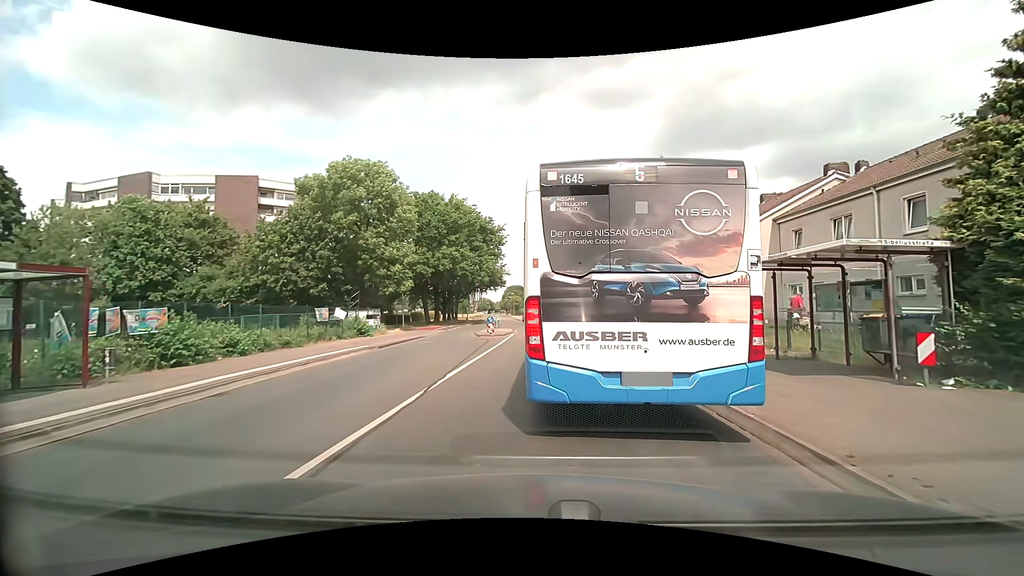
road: tertiary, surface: asphalt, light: Day
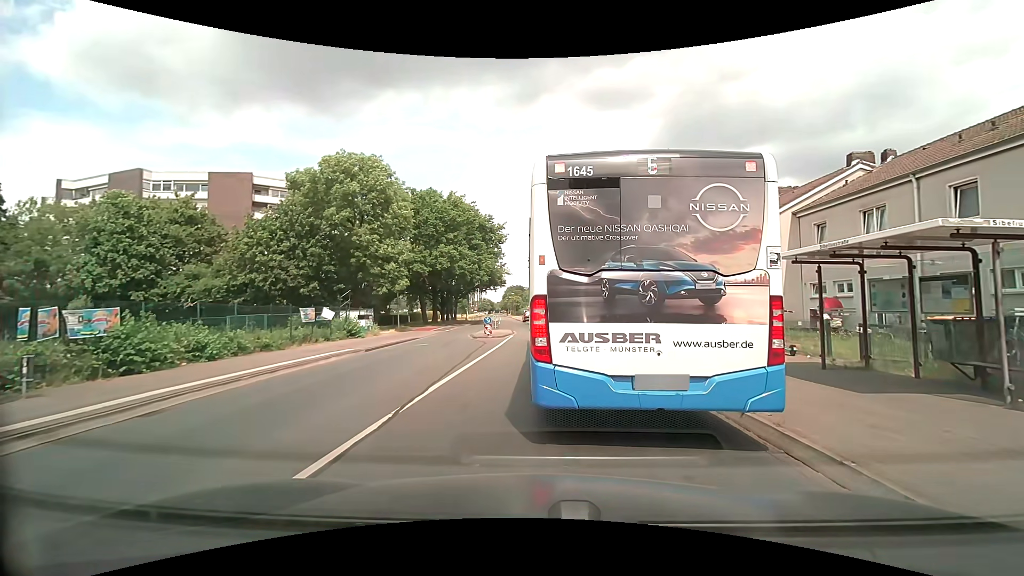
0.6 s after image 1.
(0.0, +1.9) m; 0°
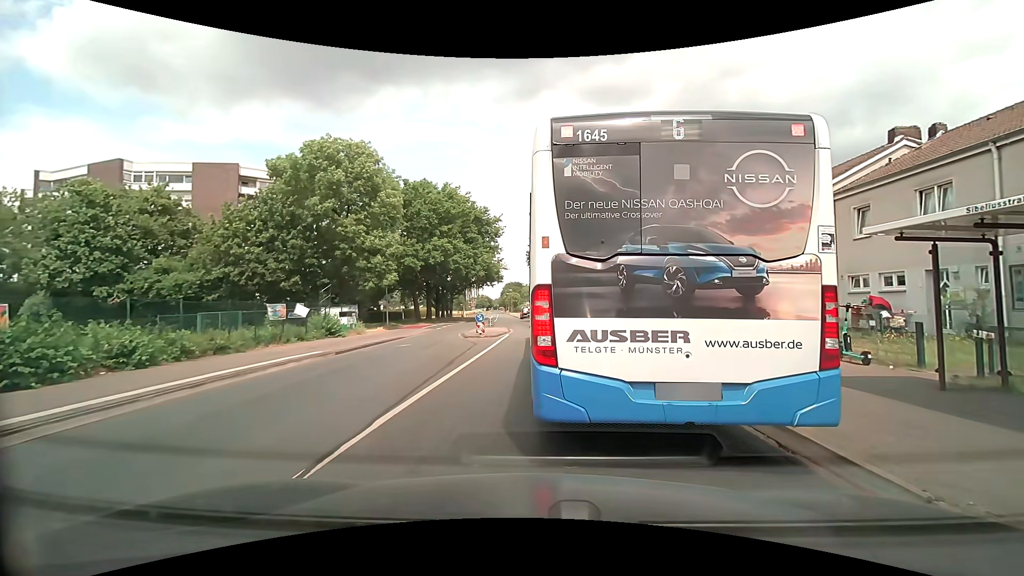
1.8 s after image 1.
(0.0, +2.8) m; 0°
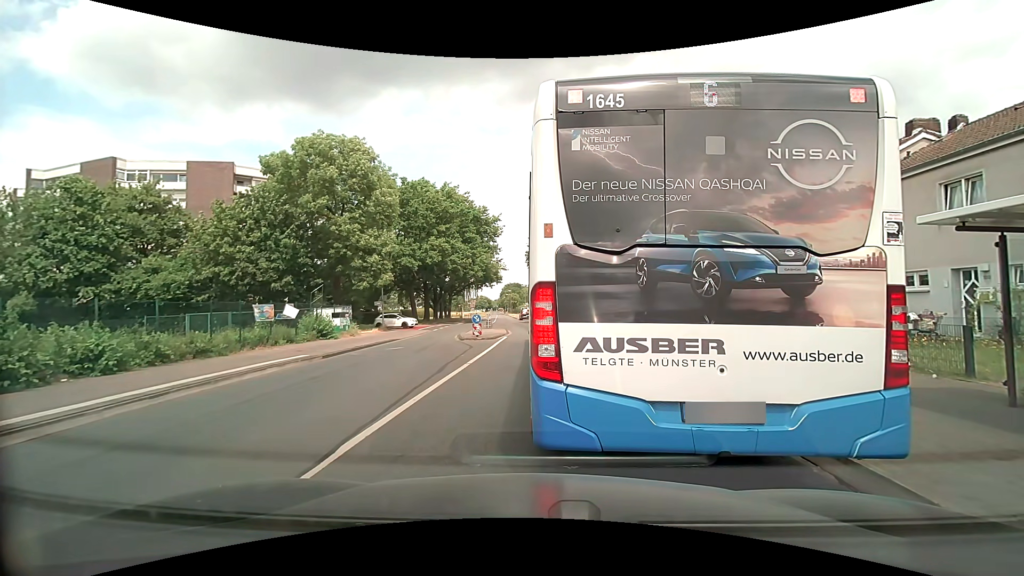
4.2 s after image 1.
(0.0, +1.0) m; +1°
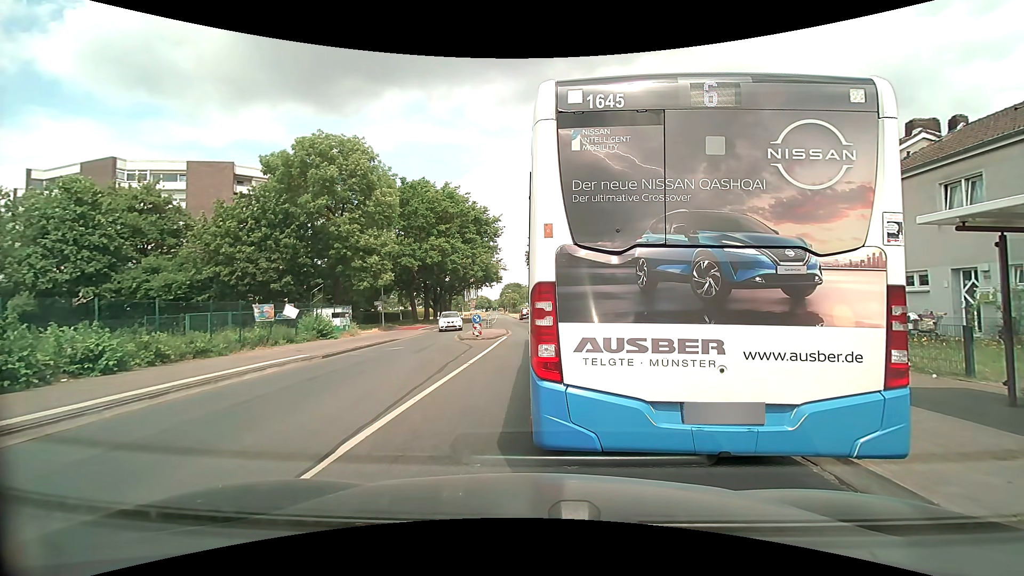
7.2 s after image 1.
(0.0, 0.0) m; 0°
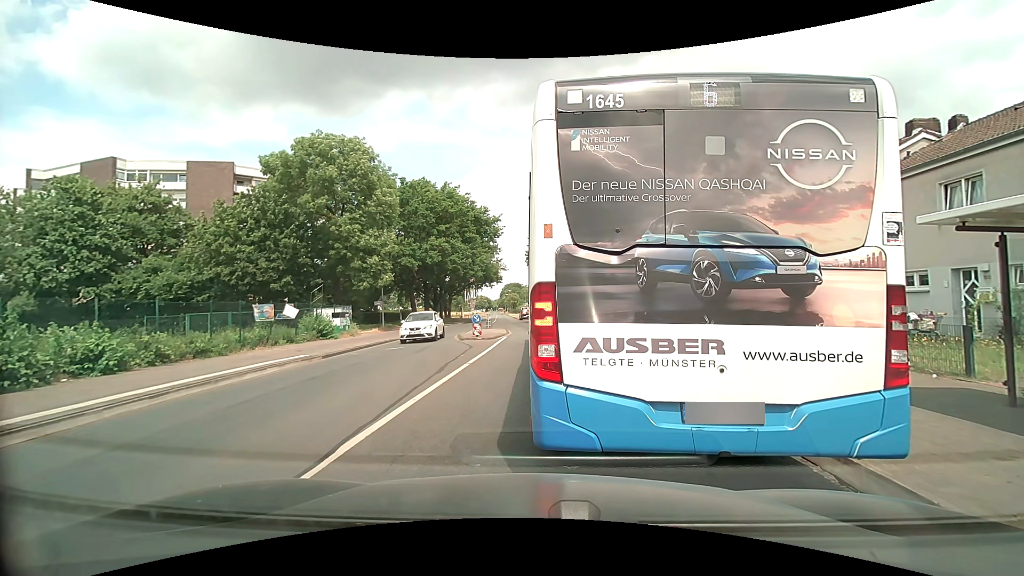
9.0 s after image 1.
(0.0, 0.0) m; 0°
(0, +10) (0, +20) (0, +30) (-1, +40) (-2, +50) (-3, +60) (-4, +70) (-5, +80) (-6, +90) (-7, +100) m
